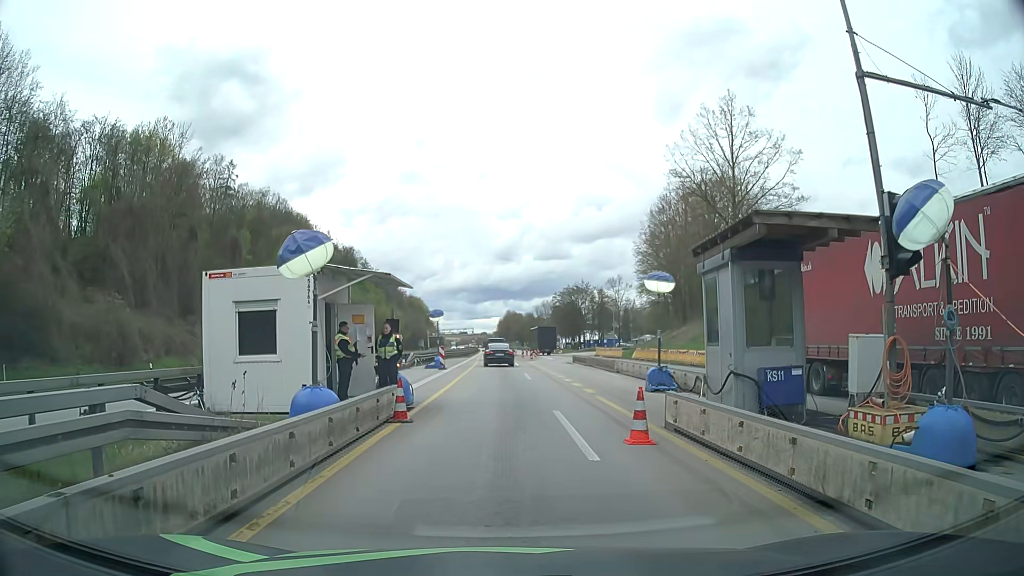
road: motorway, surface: asphalt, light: Day
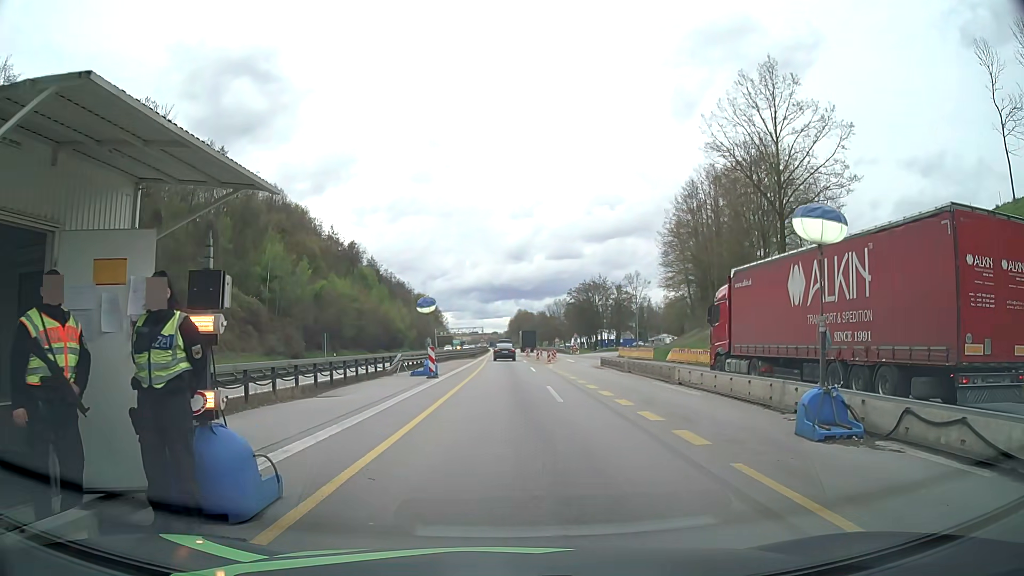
(-0.1, +10.1) m; -1°
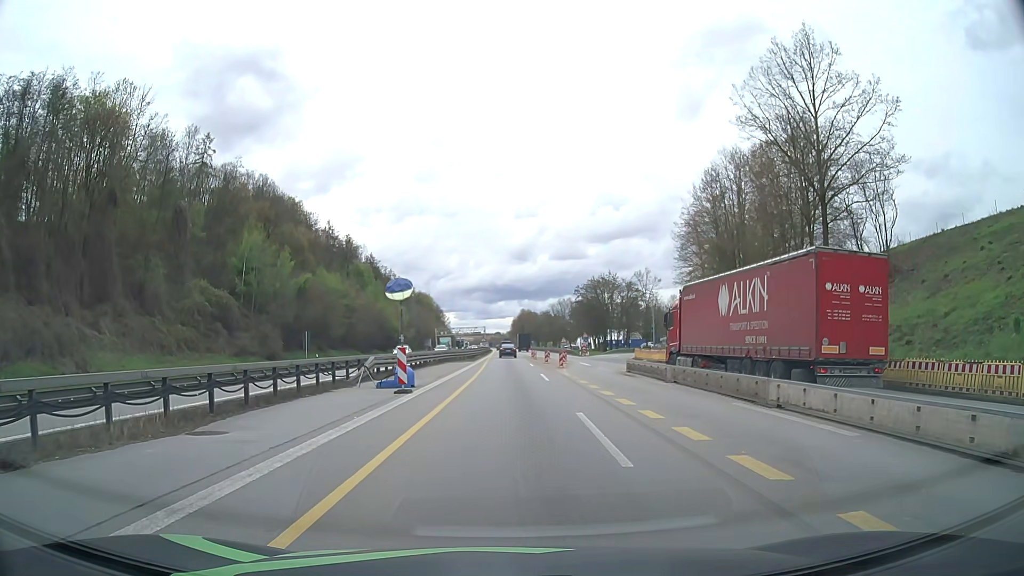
(0.0, +8.5) m; 0°
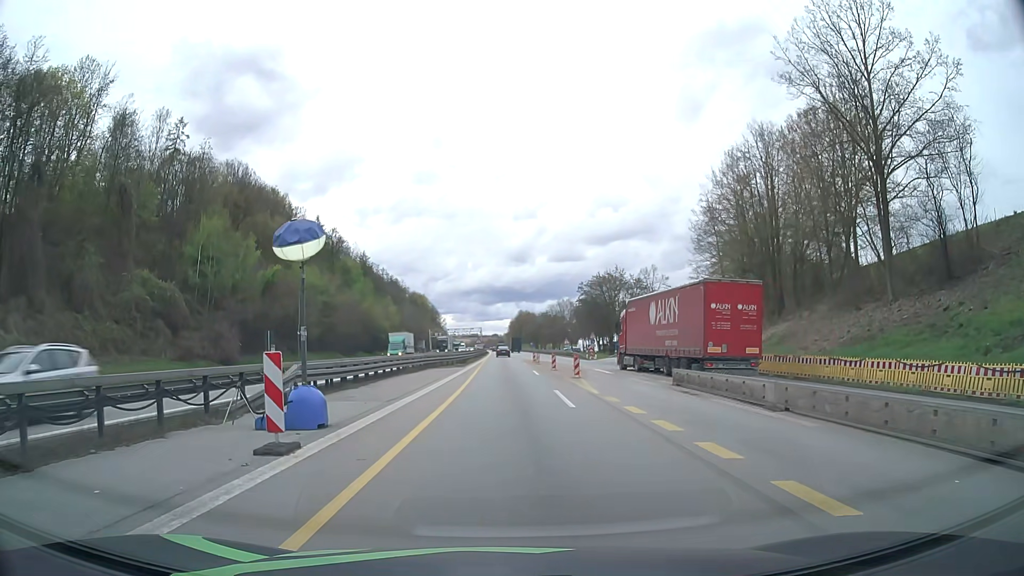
(0.0, +10.5) m; 0°
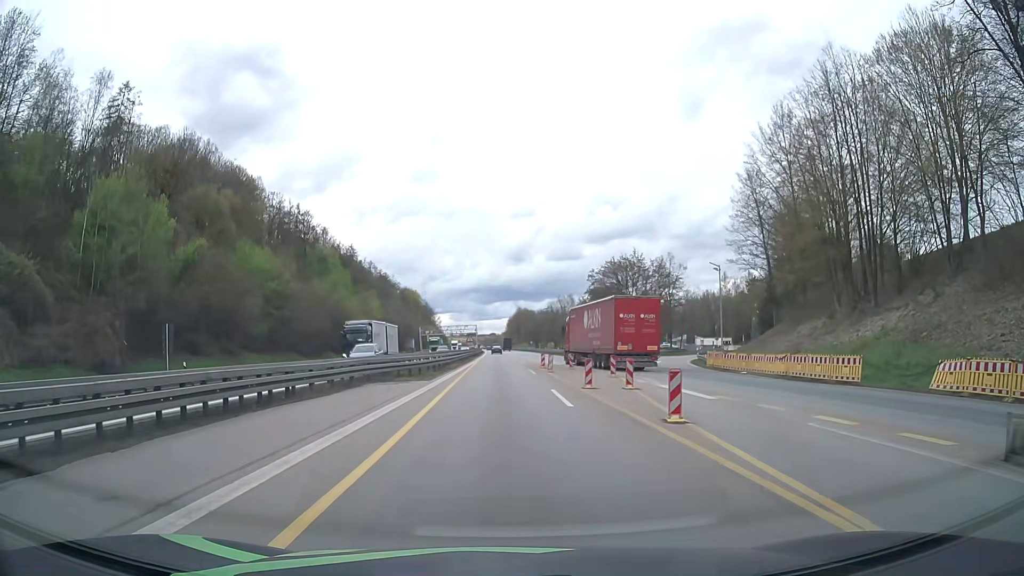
(+0.1, +18.4) m; +1°
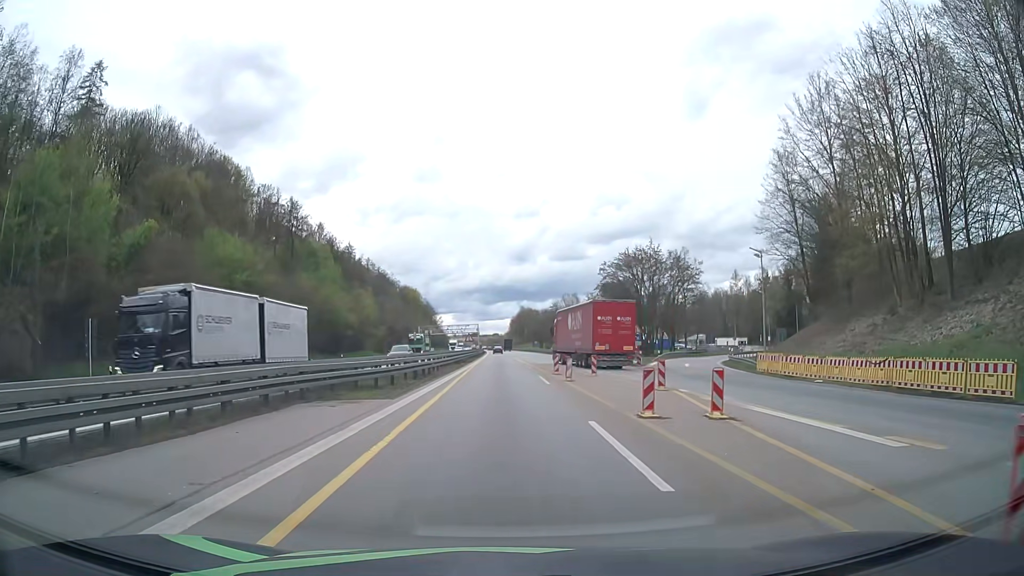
(0.0, +9.0) m; 0°
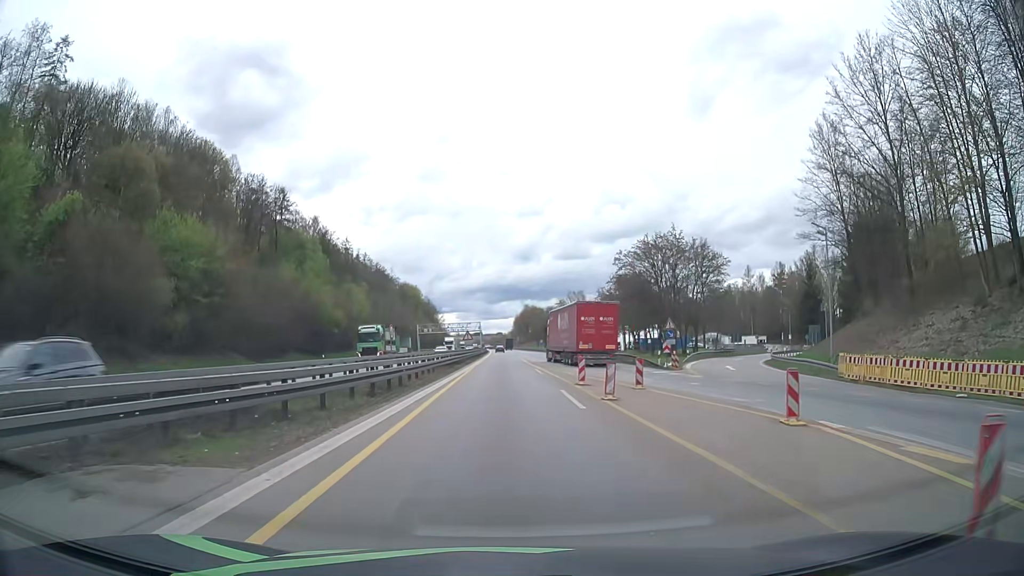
(0.0, +10.0) m; 0°
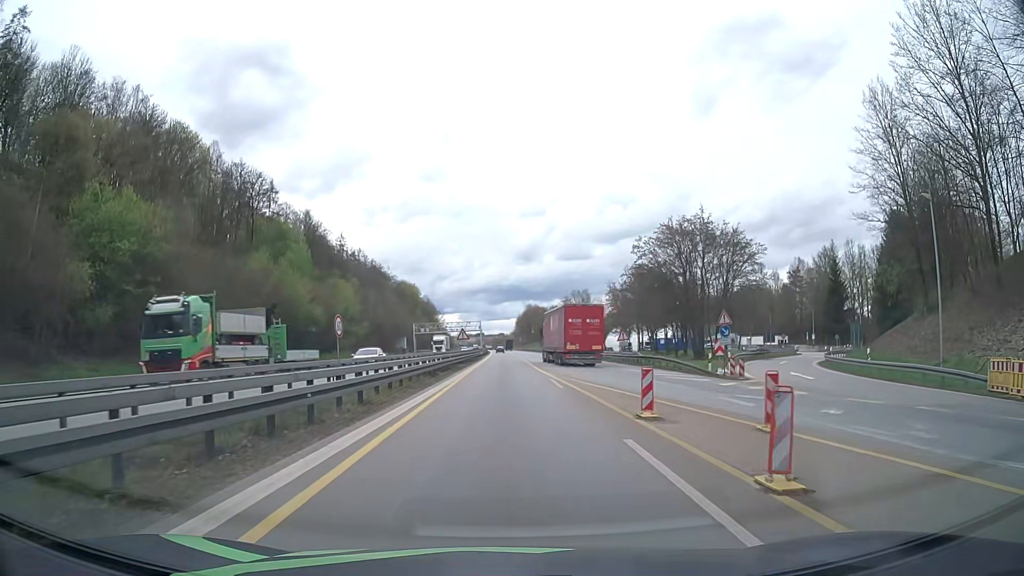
(0.0, +10.9) m; 0°
(0, +10) (0, +20) (0, +30) (0, +40) (0, +50) (0, +60) (0, +70) (0, +80) (0, +90) (0, +100) m
